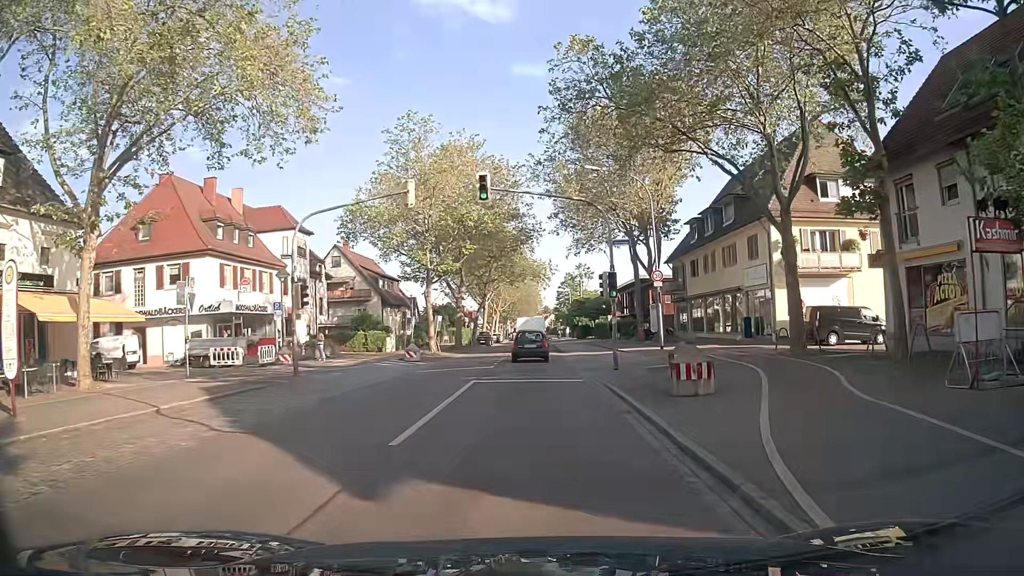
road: secondary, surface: asphalt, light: Day
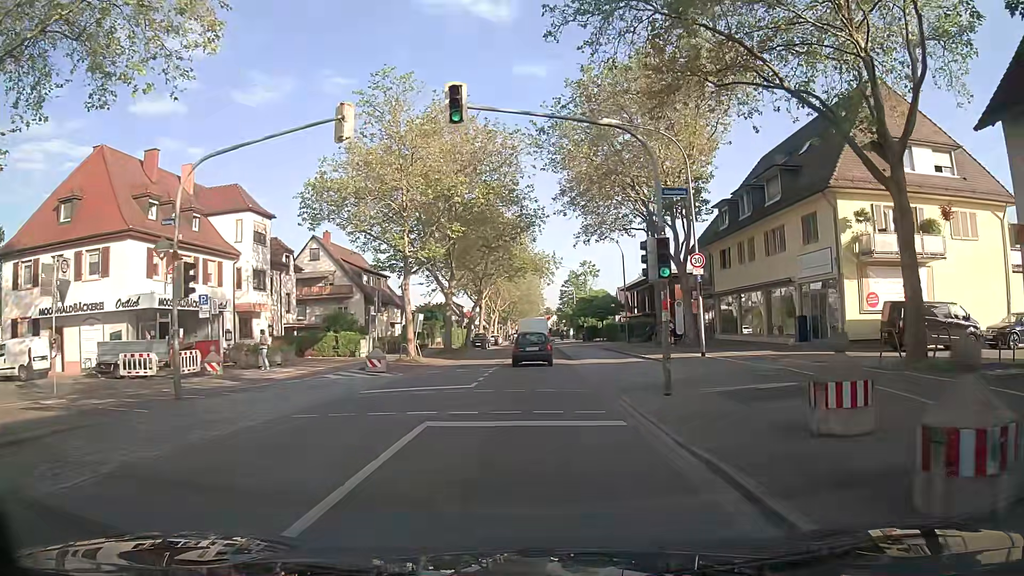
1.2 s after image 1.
(0.0, +8.3) m; 0°
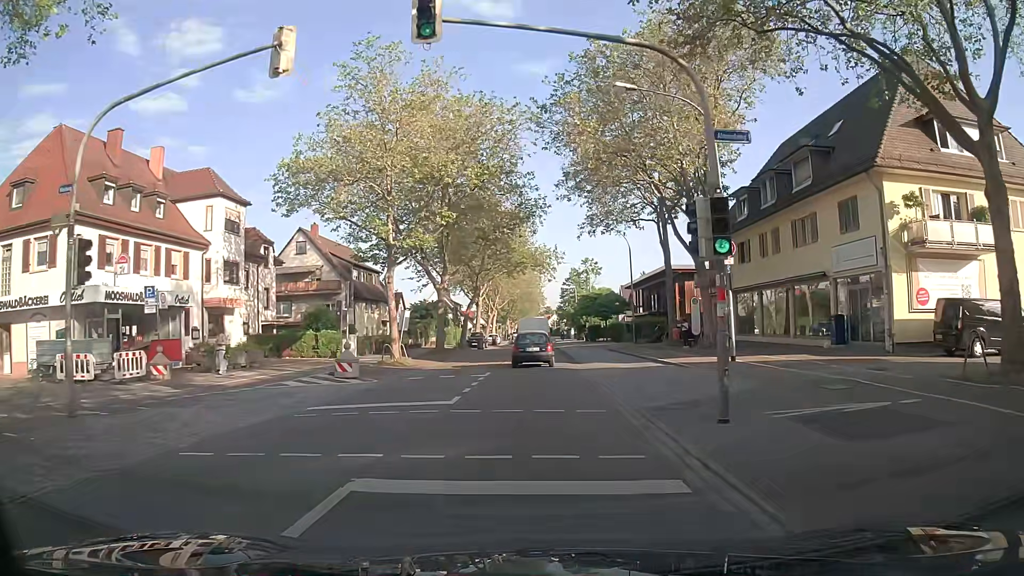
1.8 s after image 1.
(0.0, +4.2) m; 0°
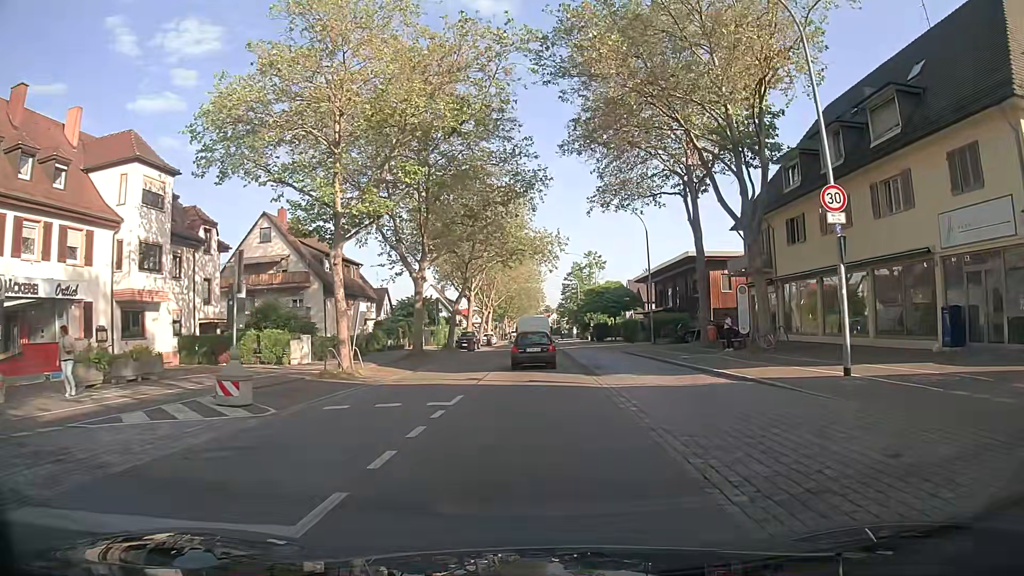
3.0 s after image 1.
(+0.1, +8.8) m; +1°
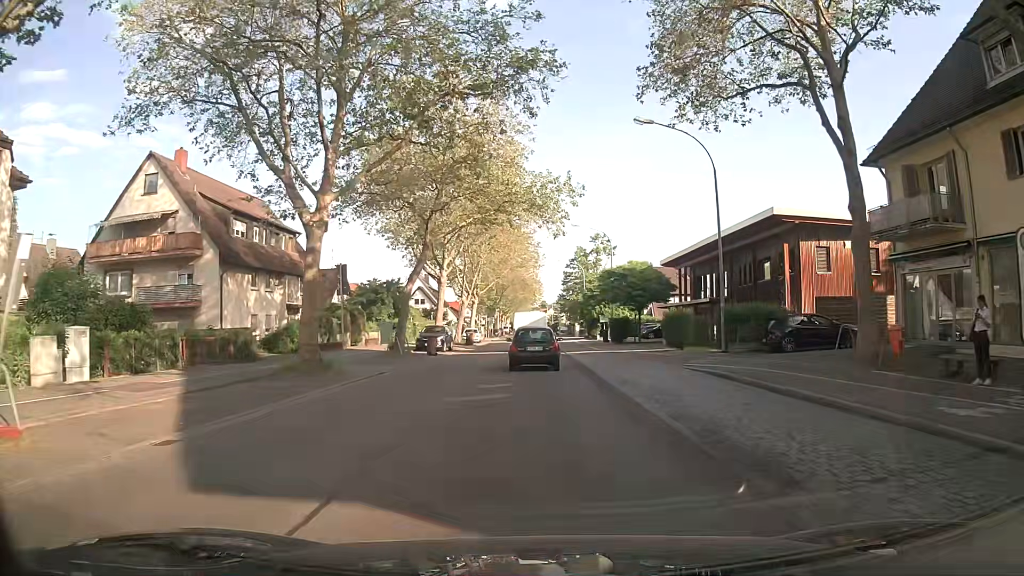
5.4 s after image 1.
(-0.2, +18.1) m; 0°
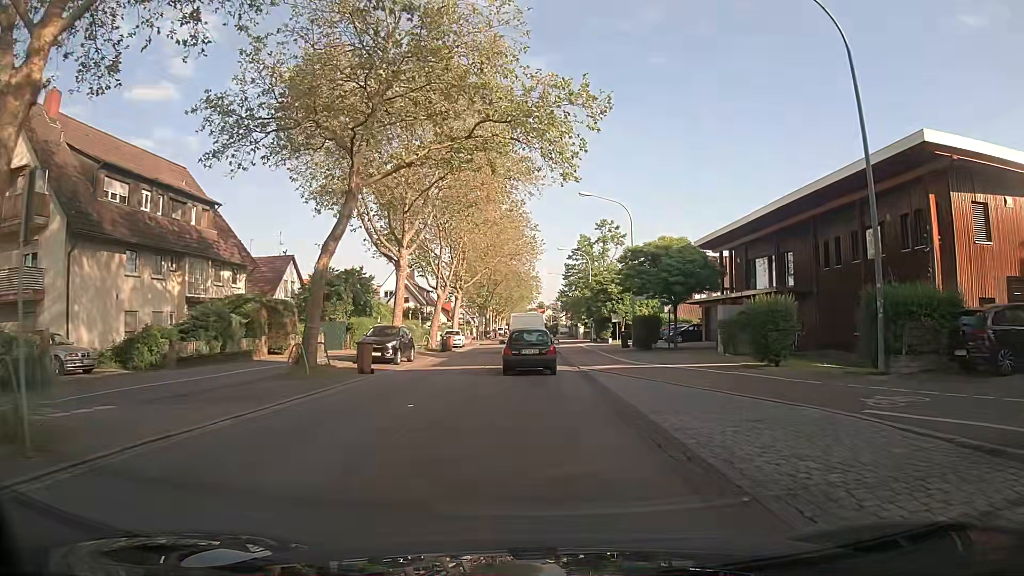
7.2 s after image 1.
(-0.1, +13.5) m; -1°
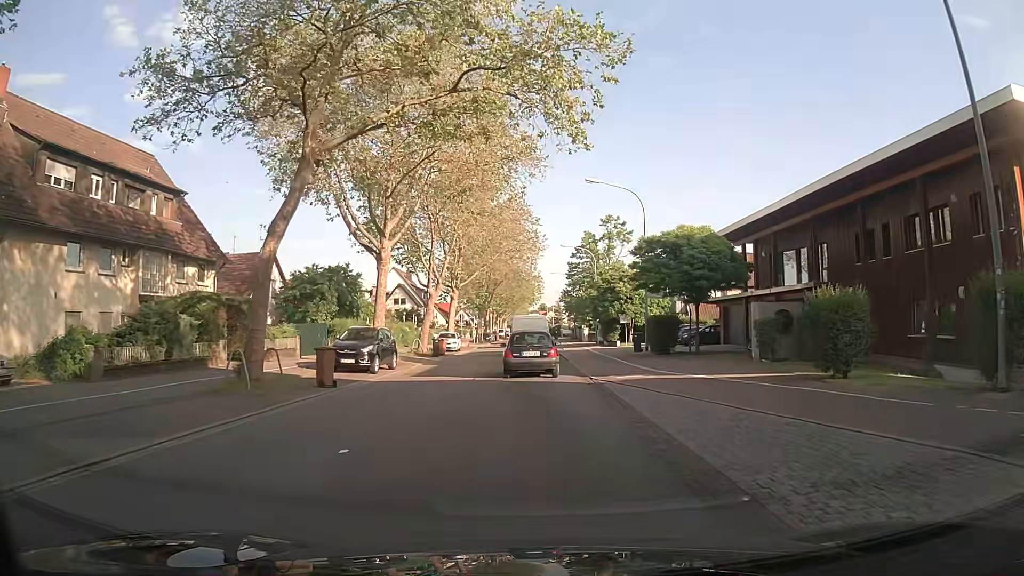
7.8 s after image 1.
(+0.1, +4.4) m; +1°
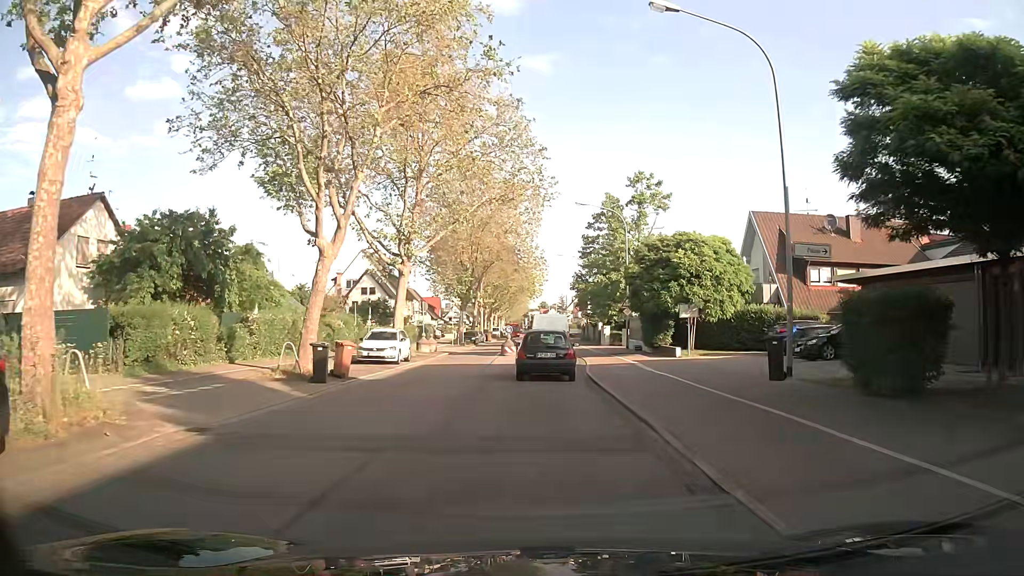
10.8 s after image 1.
(-0.1, +21.8) m; 0°
(0, +10) (0, +20) (0, +30) (0, +40) (0, +50) (0, +60) (0, +70) (0, +80) (0, +90) (0, +100) m
